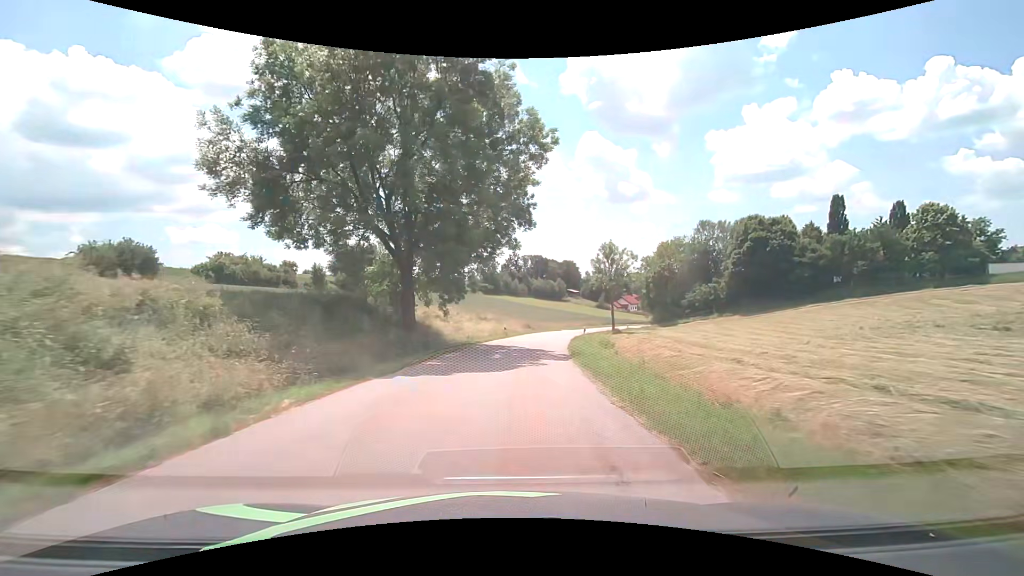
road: tertiary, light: Day
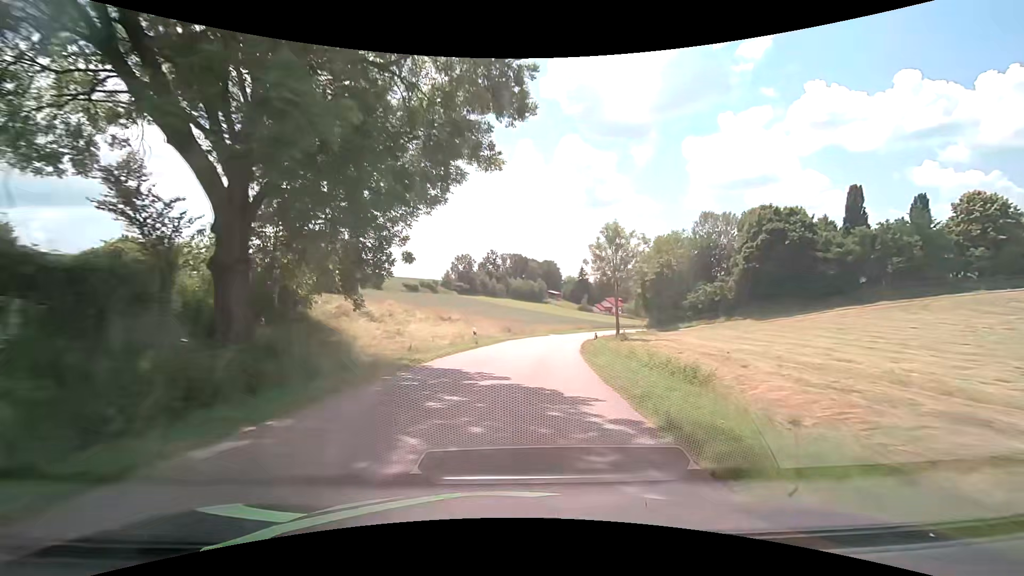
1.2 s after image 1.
(+0.1, +15.3) m; +2°
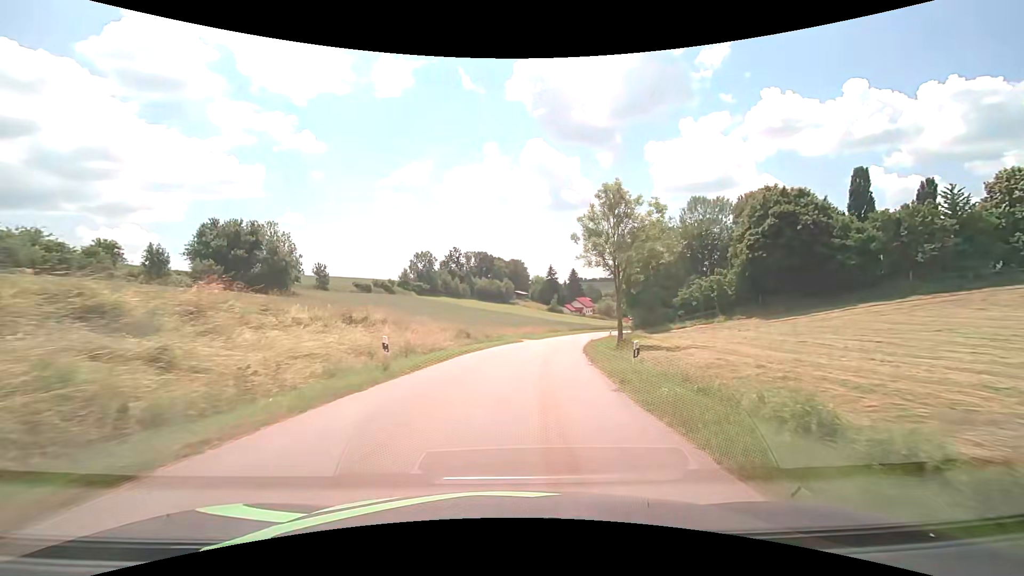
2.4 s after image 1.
(+0.5, +15.2) m; +4°
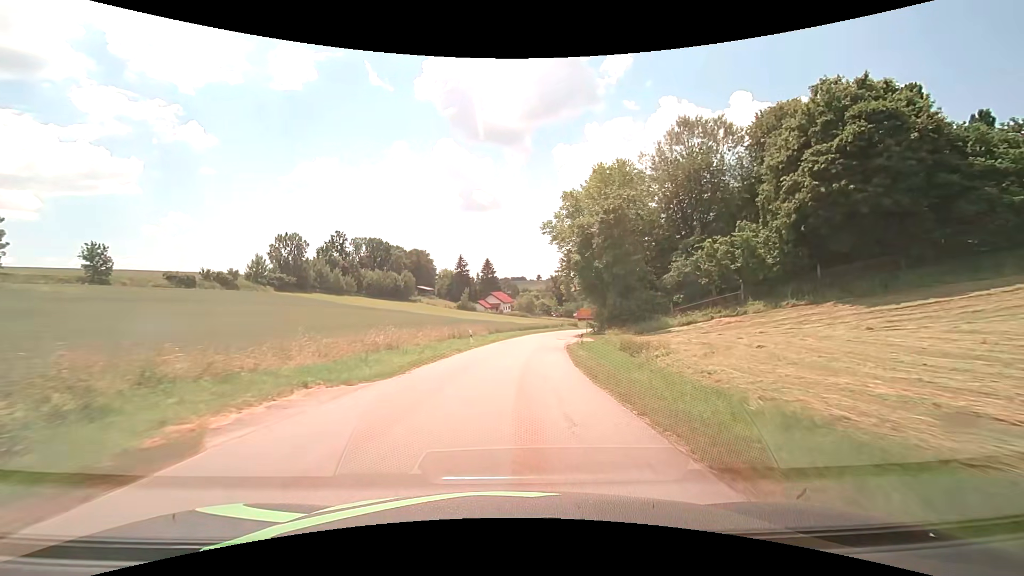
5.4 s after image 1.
(+3.6, +37.9) m; +10°
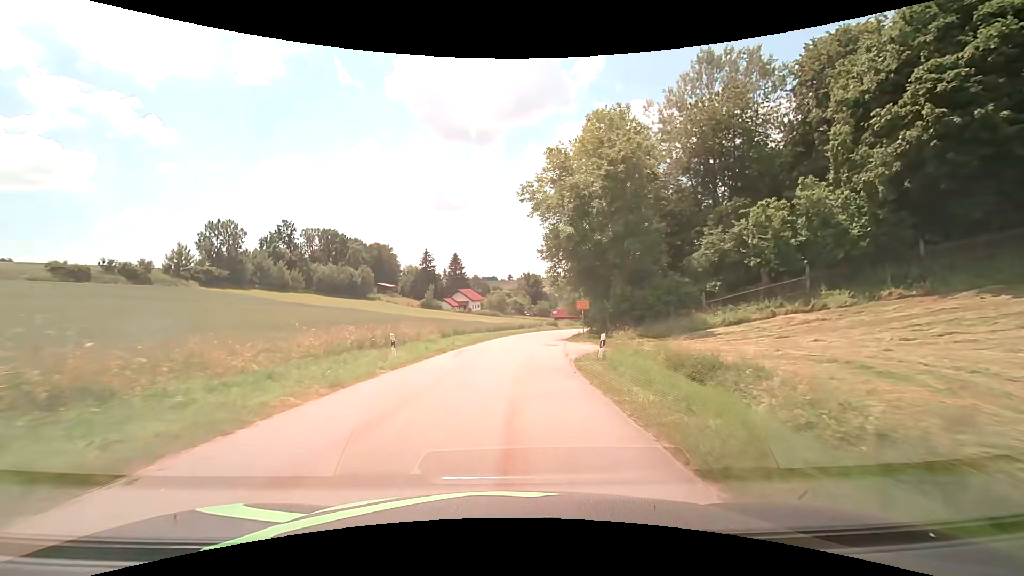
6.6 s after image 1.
(+0.5, +15.3) m; +3°
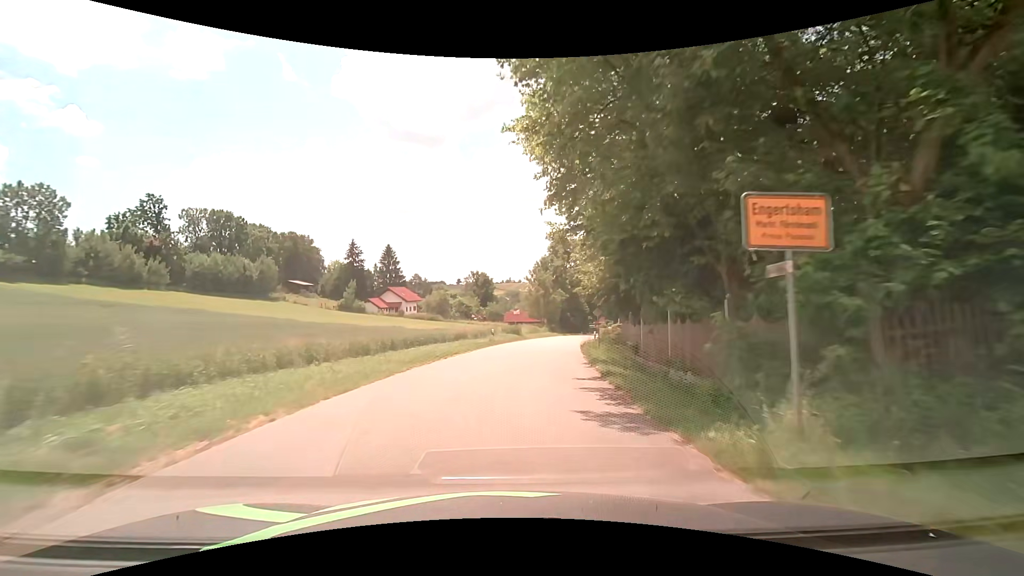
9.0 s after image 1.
(+1.5, +30.4) m; +6°
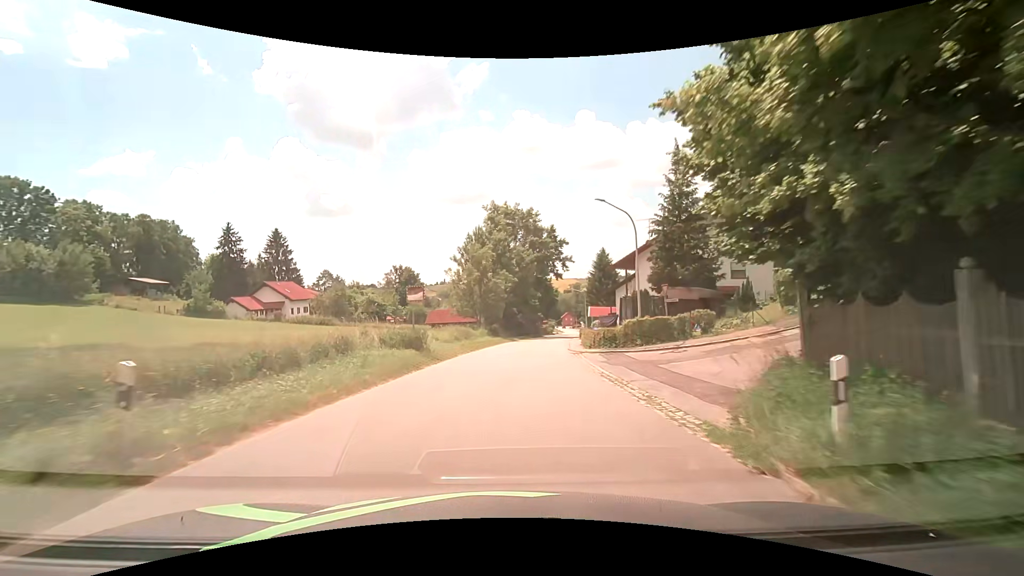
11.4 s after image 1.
(+1.9, +30.5) m; +7°
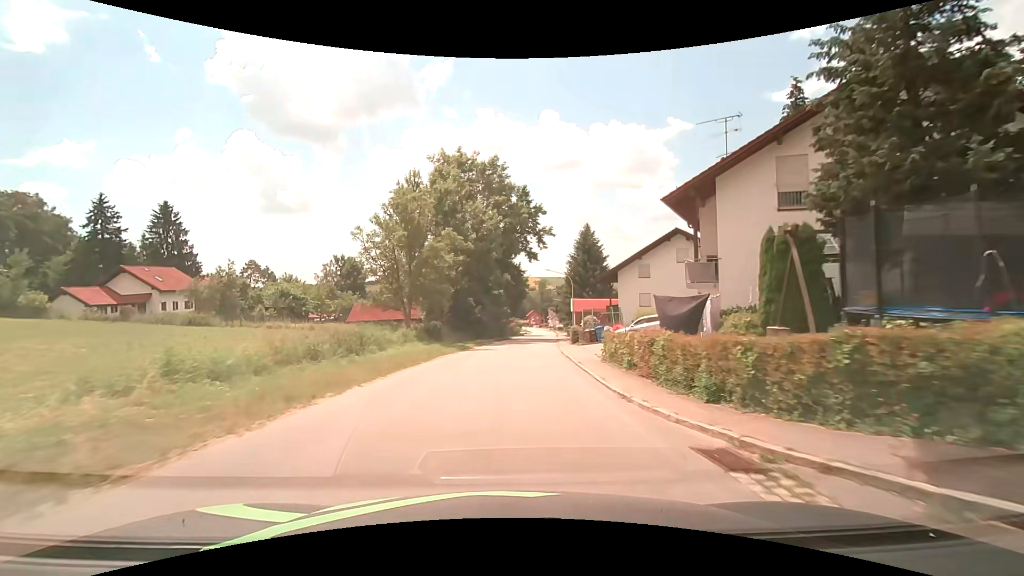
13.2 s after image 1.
(+0.9, +23.1) m; +4°
(0, +10) (+1, +20) (+1, +30) (+2, +40) (+3, +50) (+4, +60) (+5, +70) (+6, +80) (+7, +90) (+8, +100) m
